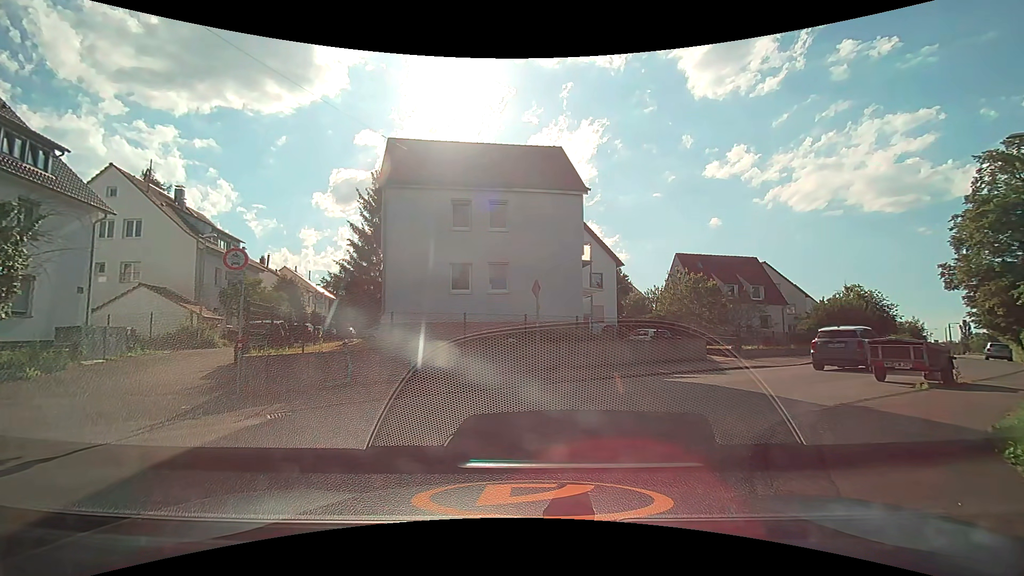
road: residential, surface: asphalt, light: Day
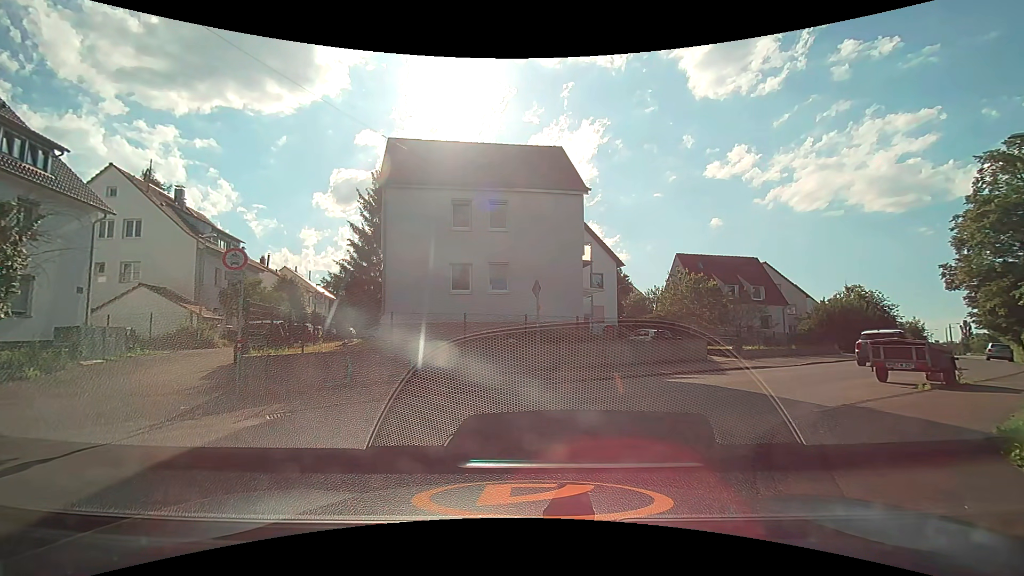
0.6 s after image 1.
(0.0, 0.0) m; 0°
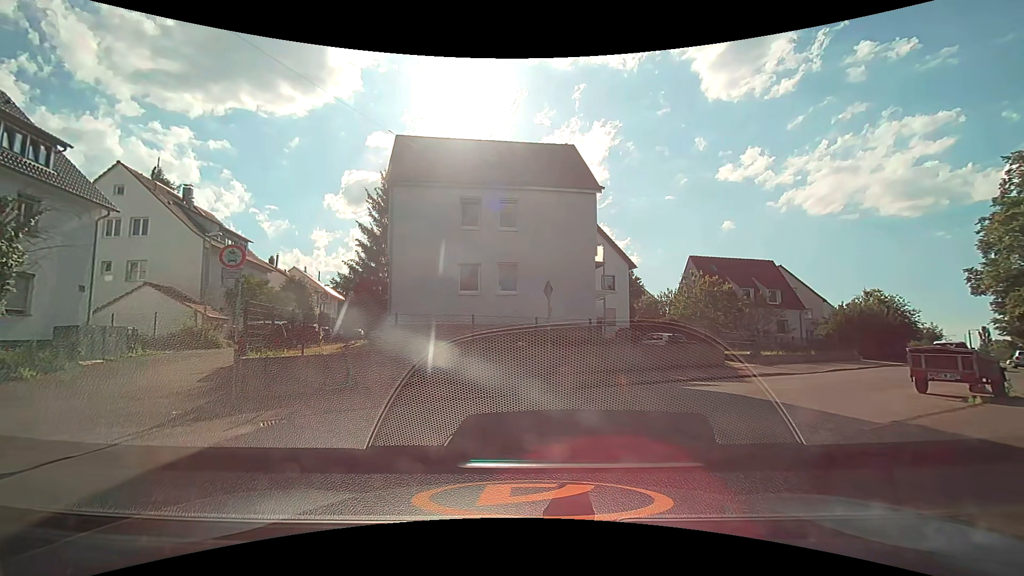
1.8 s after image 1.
(0.0, +0.7) m; 0°
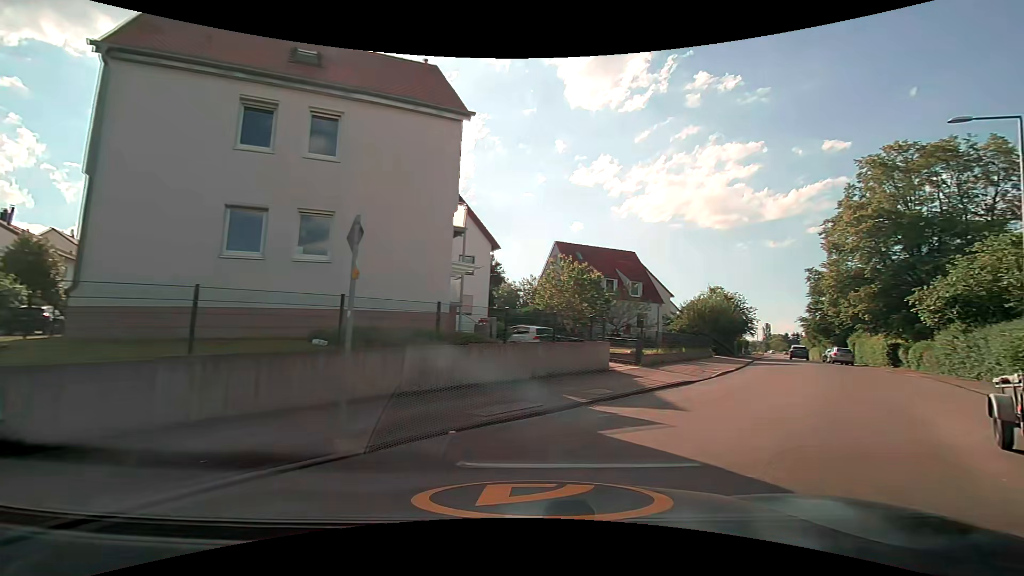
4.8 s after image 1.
(+0.1, +7.6) m; +14°
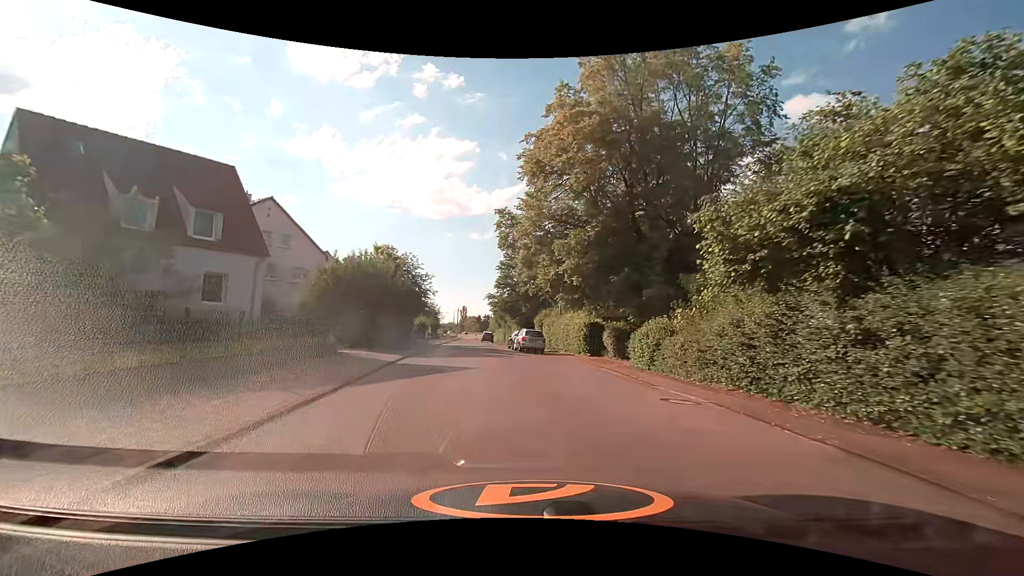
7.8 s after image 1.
(+9.8, +19.1) m; +33°
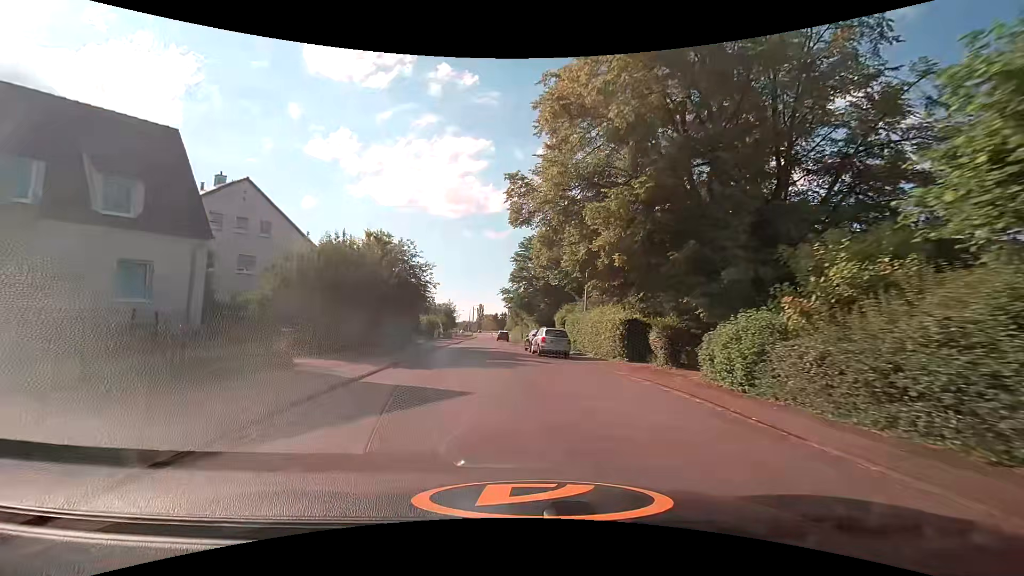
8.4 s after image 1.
(-0.1, +6.1) m; -2°
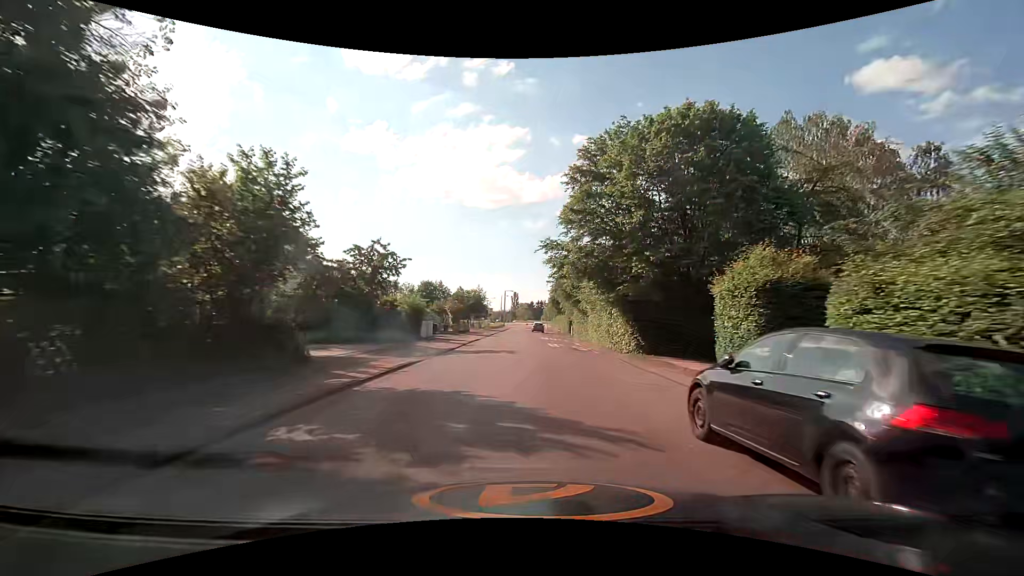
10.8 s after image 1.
(-1.7, +27.1) m; -4°
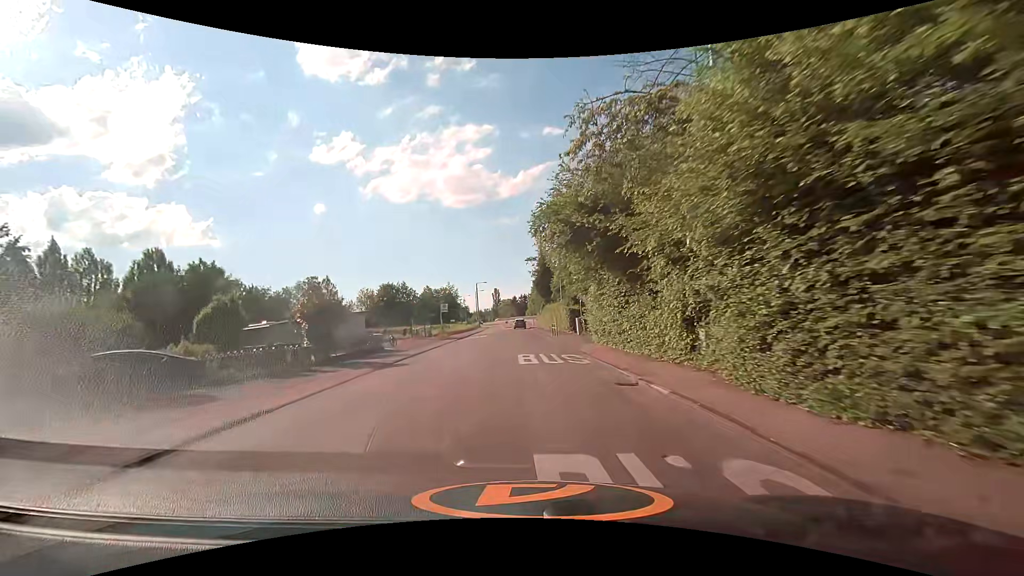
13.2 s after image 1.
(+1.3, +29.1) m; +1°
(0, +10) (0, +20) (0, +30) (-1, +40) (-1, +50) (-1, +60) (-1, +70) (-1, +80) (-1, +90) (-1, +100) m
